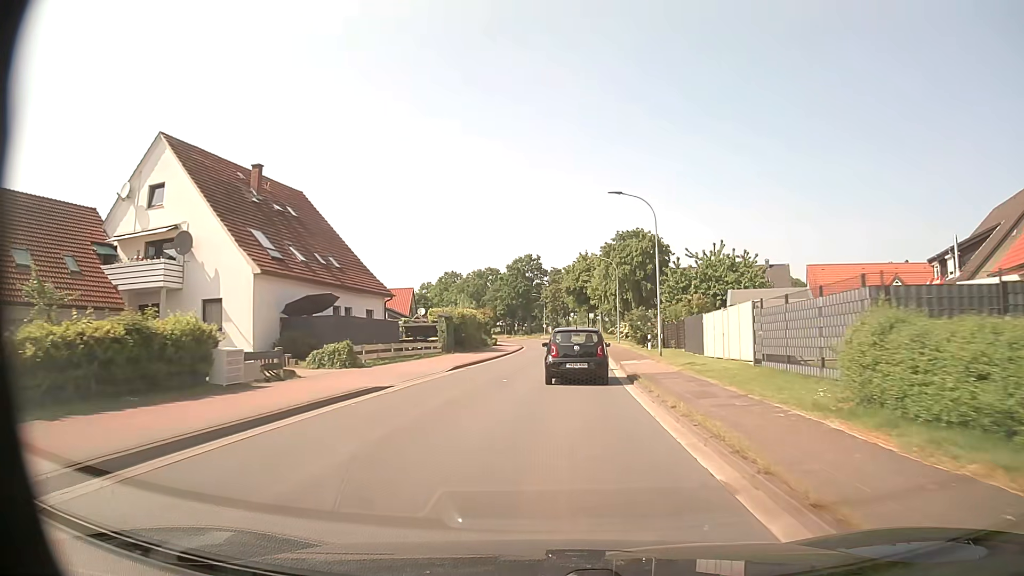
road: tertiary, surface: asphalt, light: Day
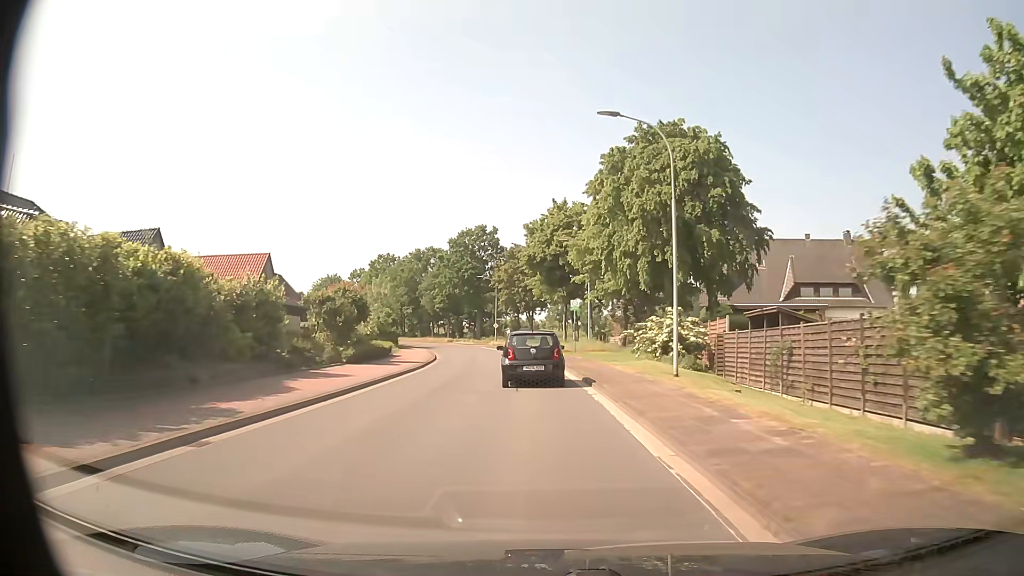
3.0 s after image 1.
(+1.7, +39.9) m; +3°
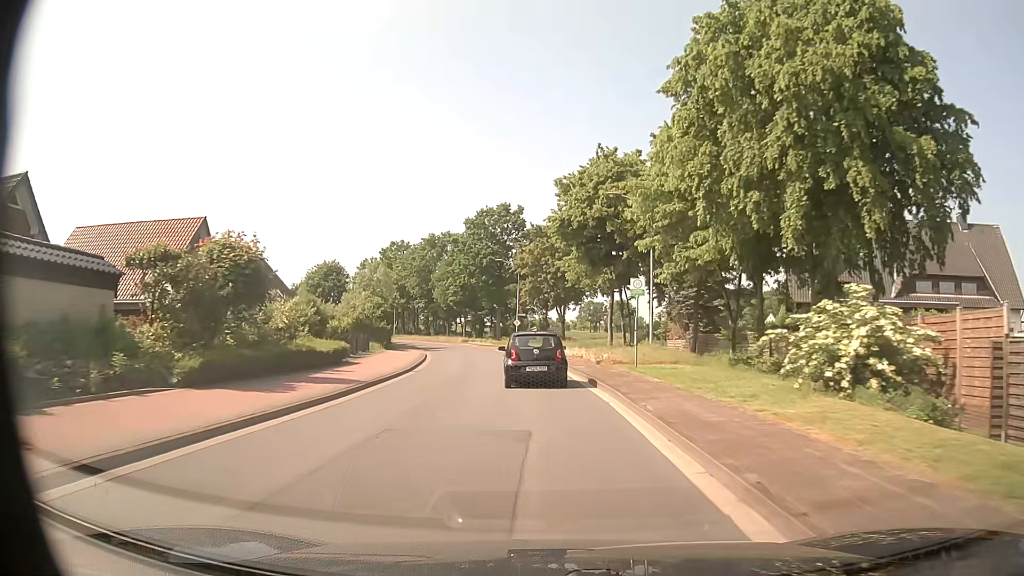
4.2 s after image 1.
(-0.4, +16.1) m; -2°
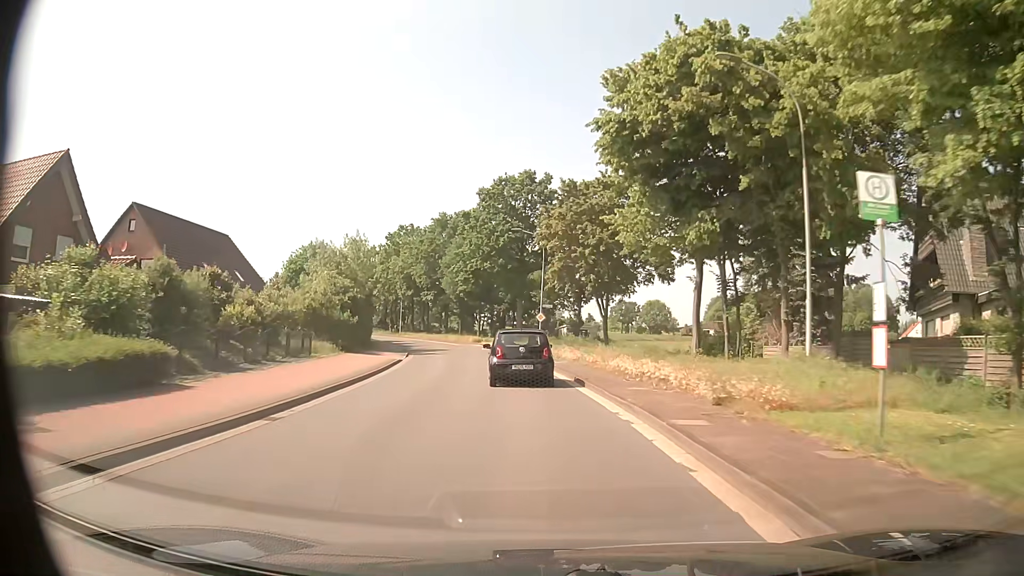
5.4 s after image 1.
(-0.4, +16.4) m; -2°
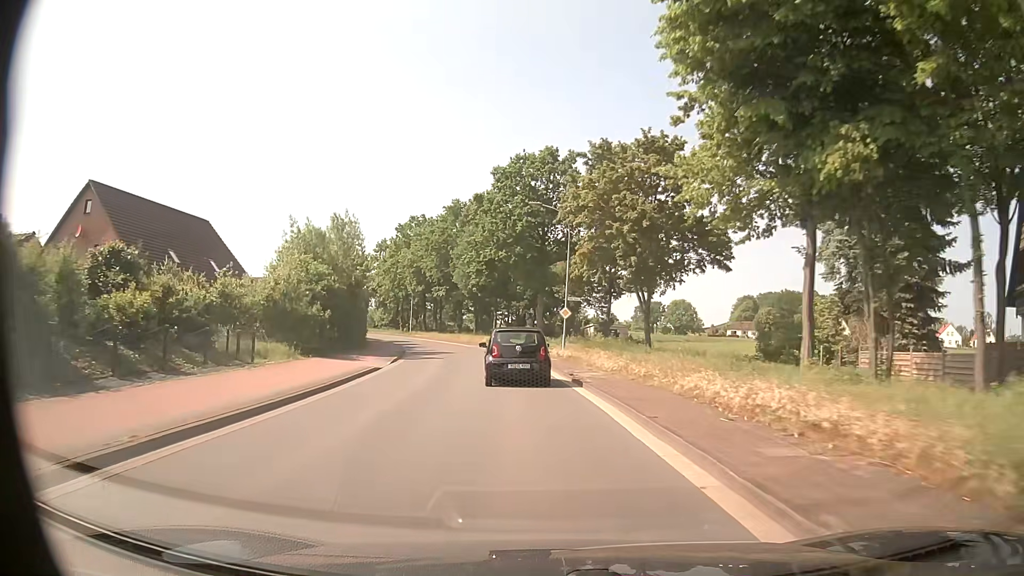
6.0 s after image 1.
(-0.1, +8.3) m; -2°
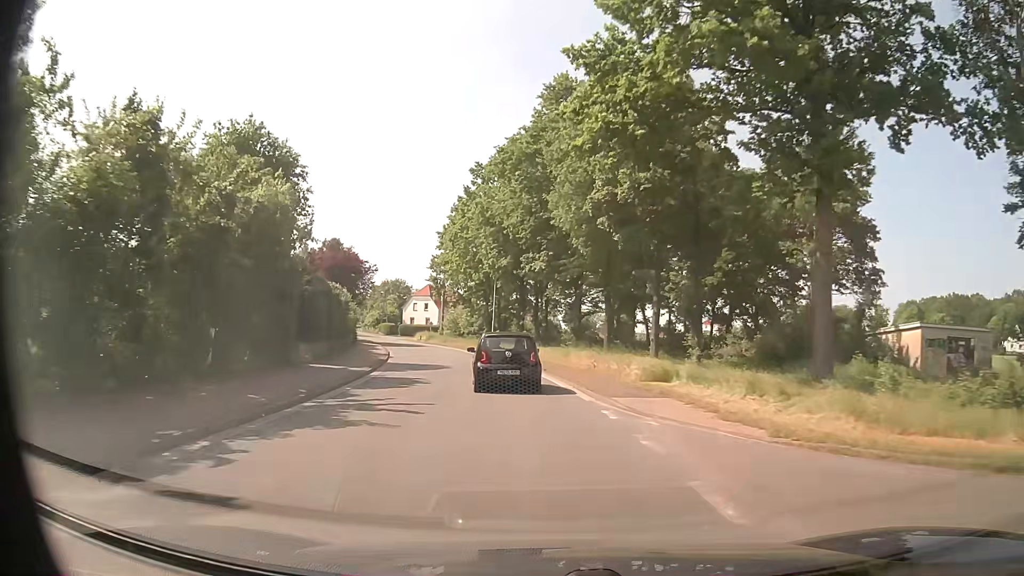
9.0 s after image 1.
(-3.8, +40.1) m; -11°
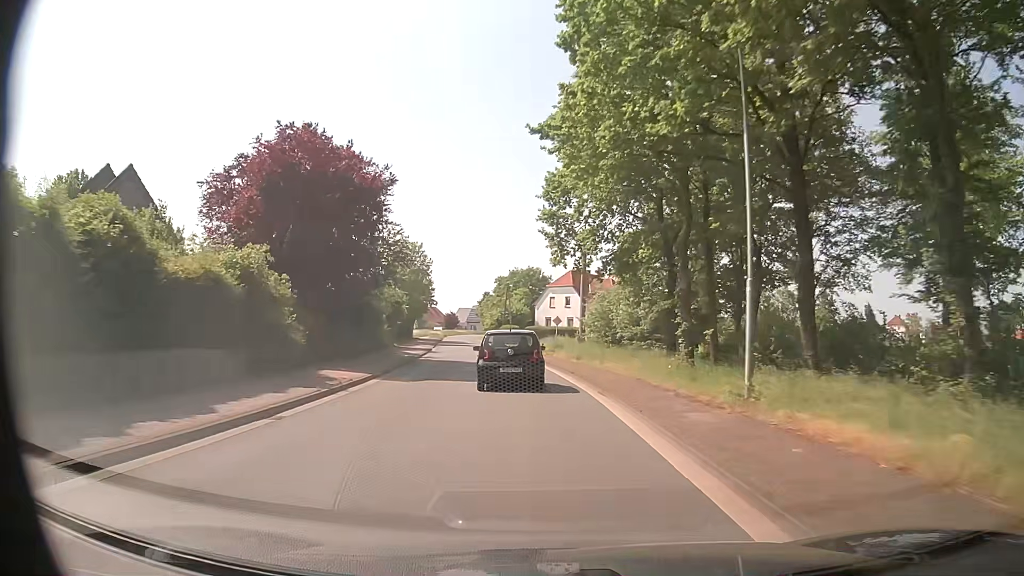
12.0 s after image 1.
(-4.5, +40.1) m; -14°
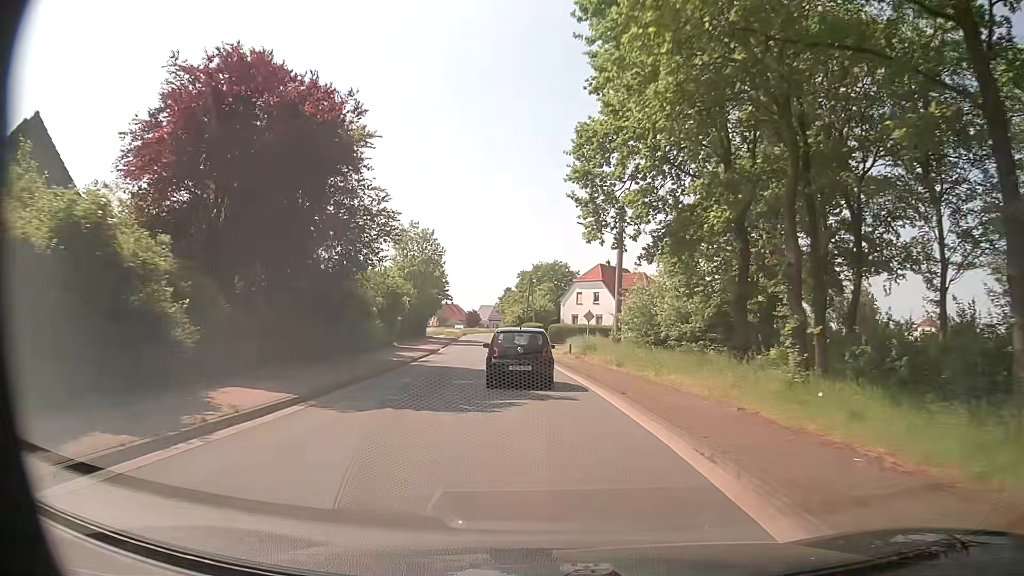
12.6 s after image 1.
(-0.1, +8.2) m; -2°
(0, +10) (0, +20) (-1, +30) (-2, +40) (-2, +50) (-3, +60) (-4, +70) (-5, +80) (-6, +90) (-7, +100) m
